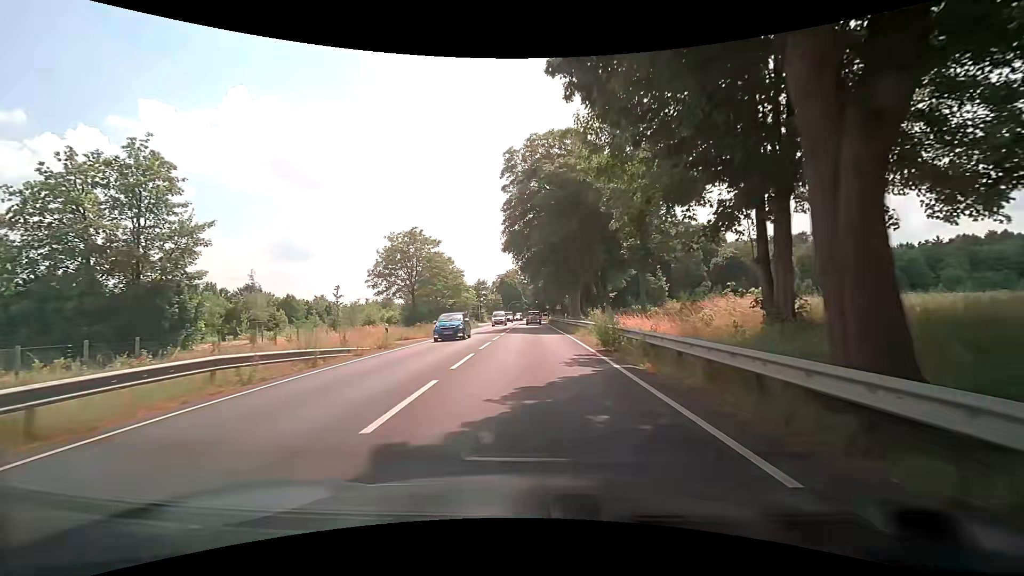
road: primary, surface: asphalt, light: Day
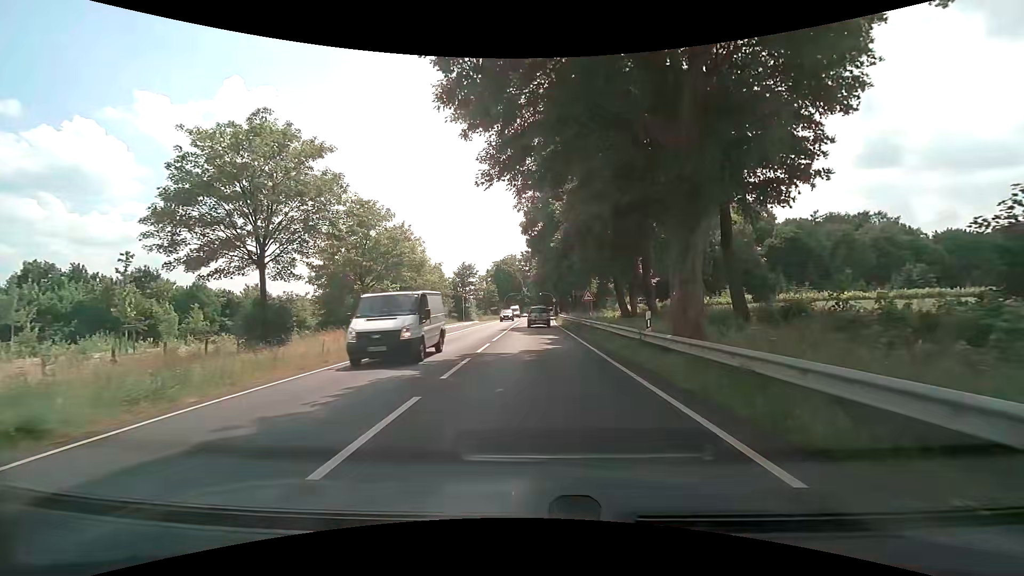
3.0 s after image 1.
(+0.1, +31.2) m; 0°
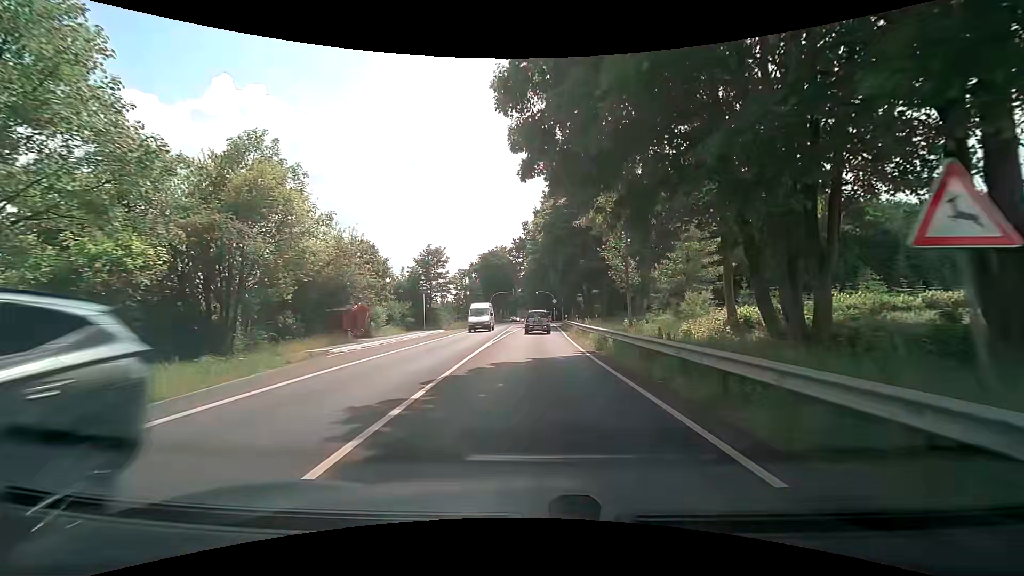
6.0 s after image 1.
(-0.1, +28.2) m; 0°
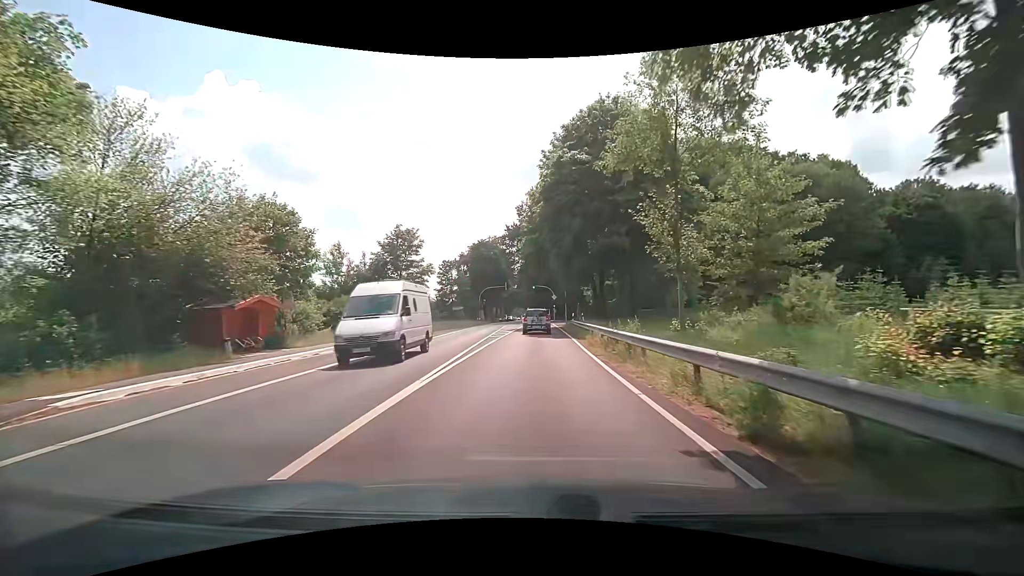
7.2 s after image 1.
(+0.1, +13.6) m; +1°
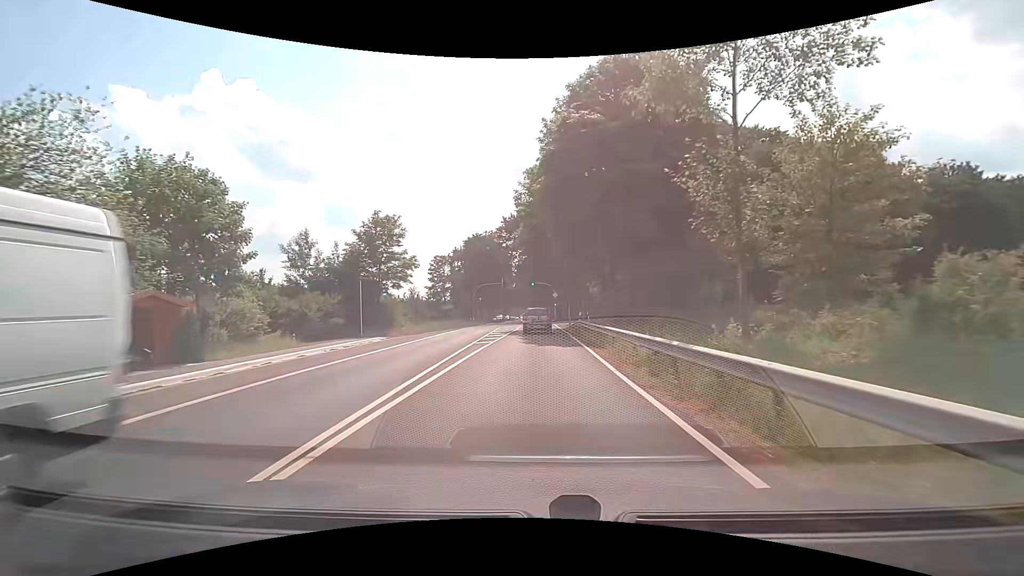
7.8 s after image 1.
(0.0, +6.9) m; +1°
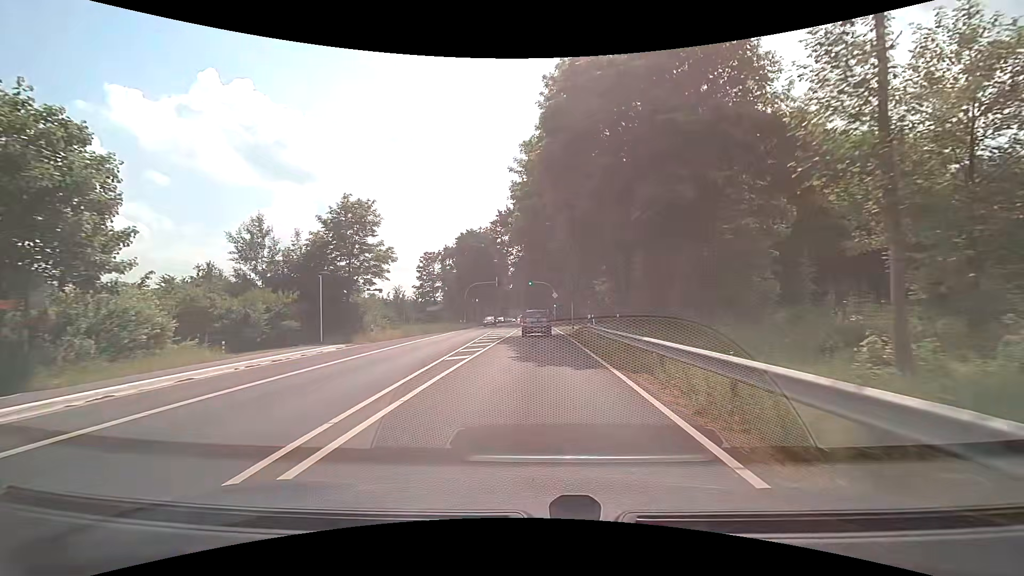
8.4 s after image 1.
(-0.1, +6.9) m; -1°
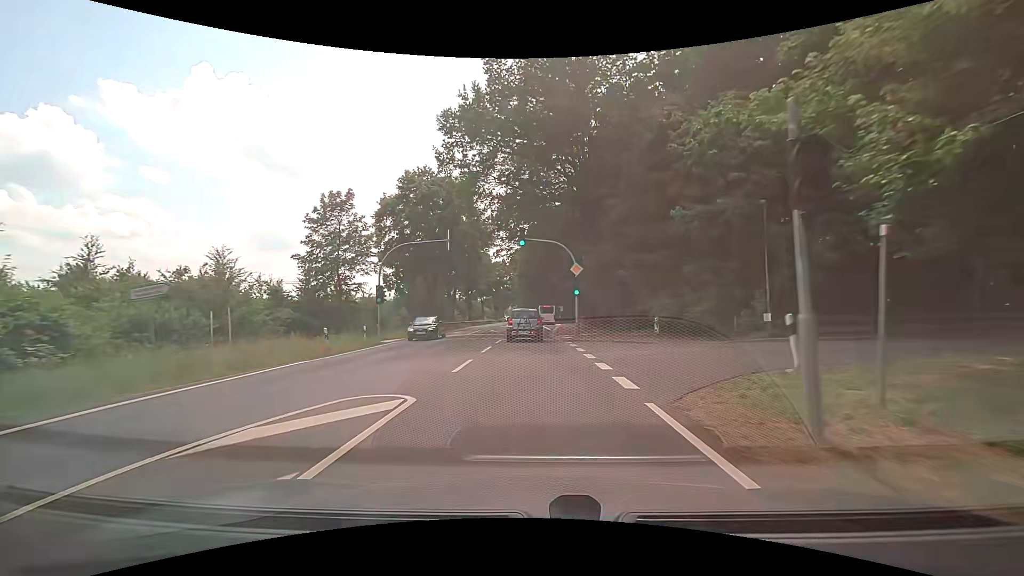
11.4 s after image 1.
(+0.5, +37.3) m; 0°
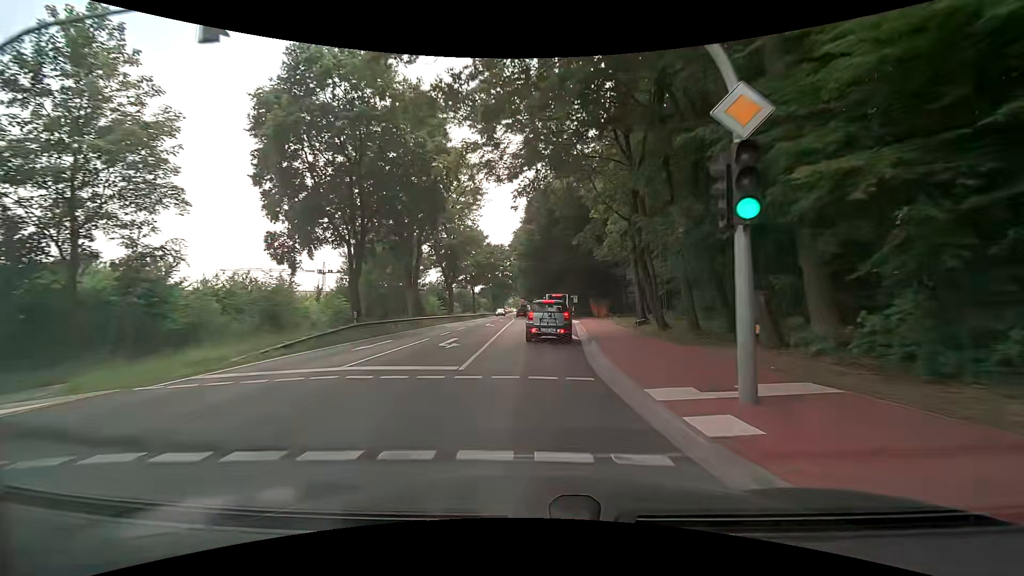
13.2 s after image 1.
(-0.1, +23.4) m; 0°
(0, +10) (0, +20) (0, +30) (0, +40) (-1, +50) (-1, +60) (-1, +70) (-2, +80) (-2, +90) (-3, +100) m
